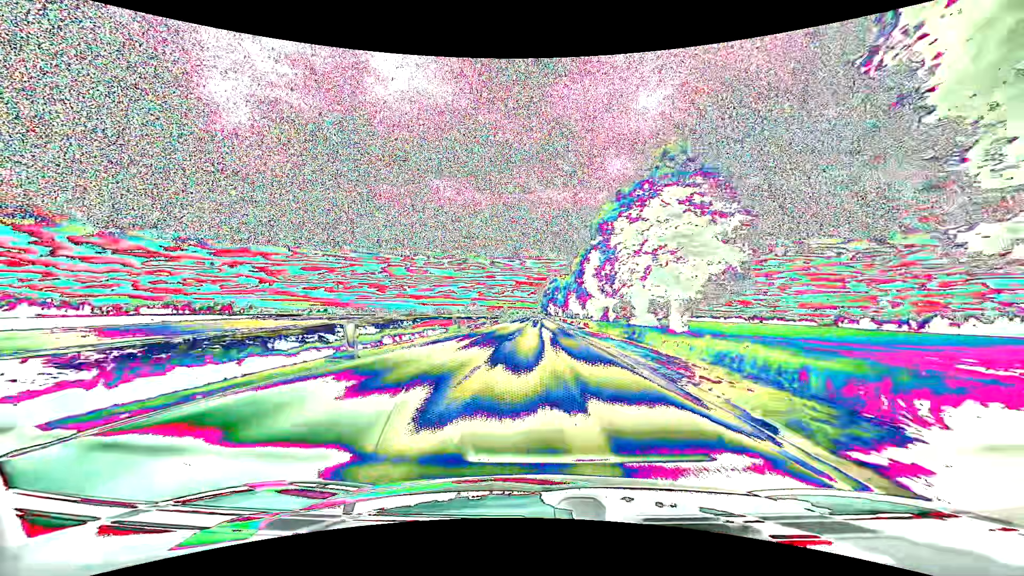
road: unclassified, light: Day
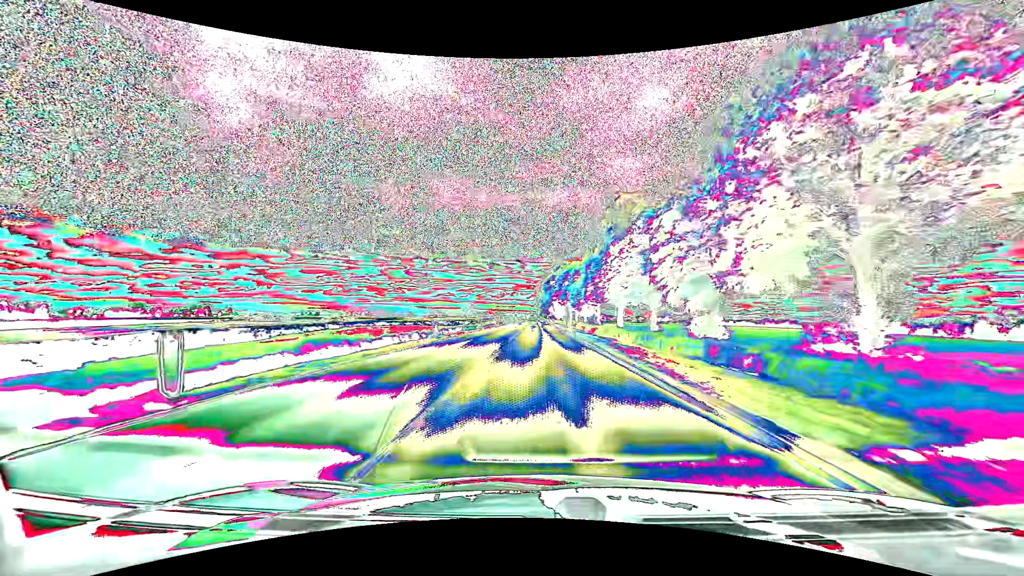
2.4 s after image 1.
(-0.1, +53.6) m; 0°
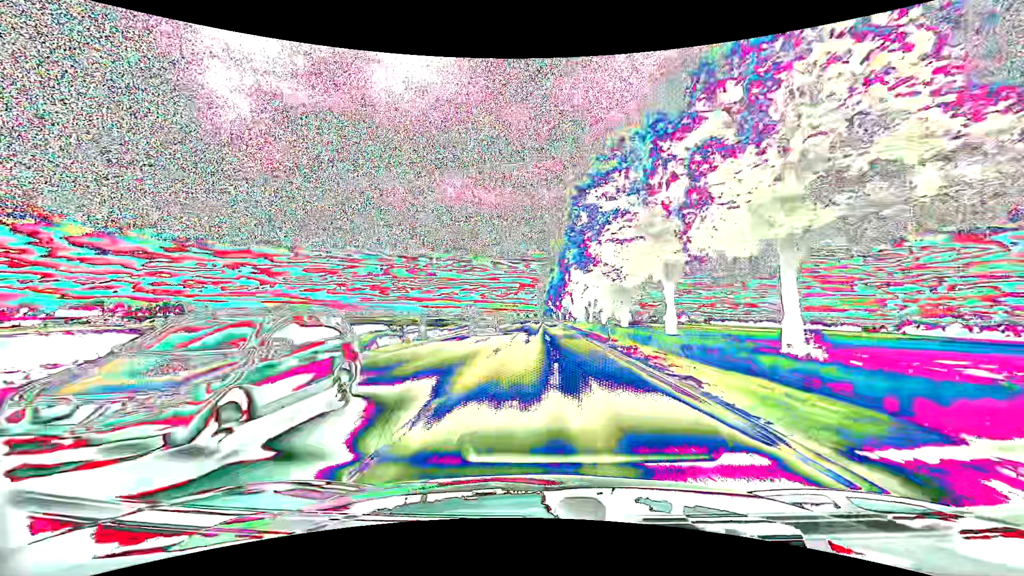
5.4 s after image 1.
(-0.3, +72.0) m; -1°
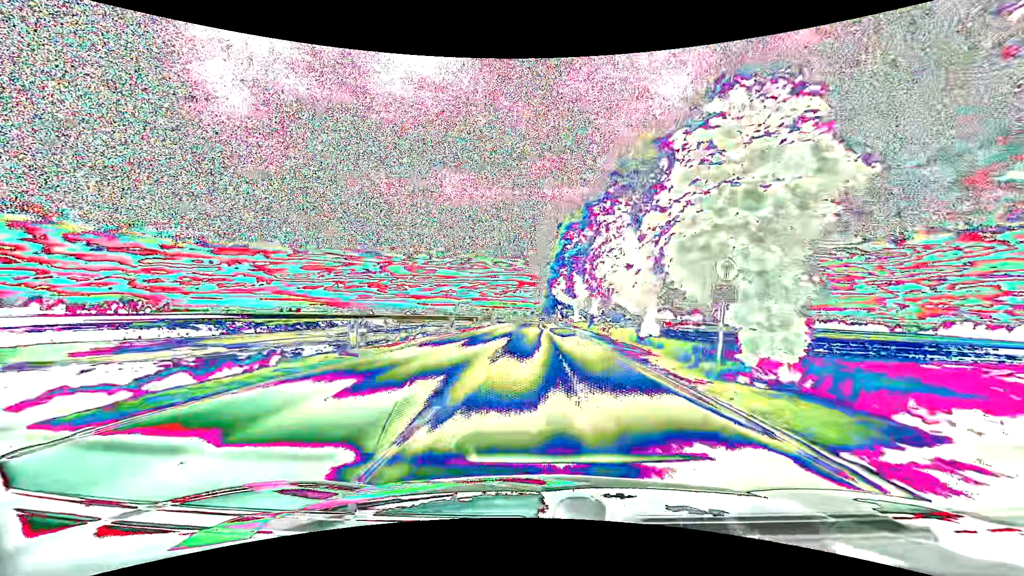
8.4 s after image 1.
(+0.5, +72.3) m; 0°
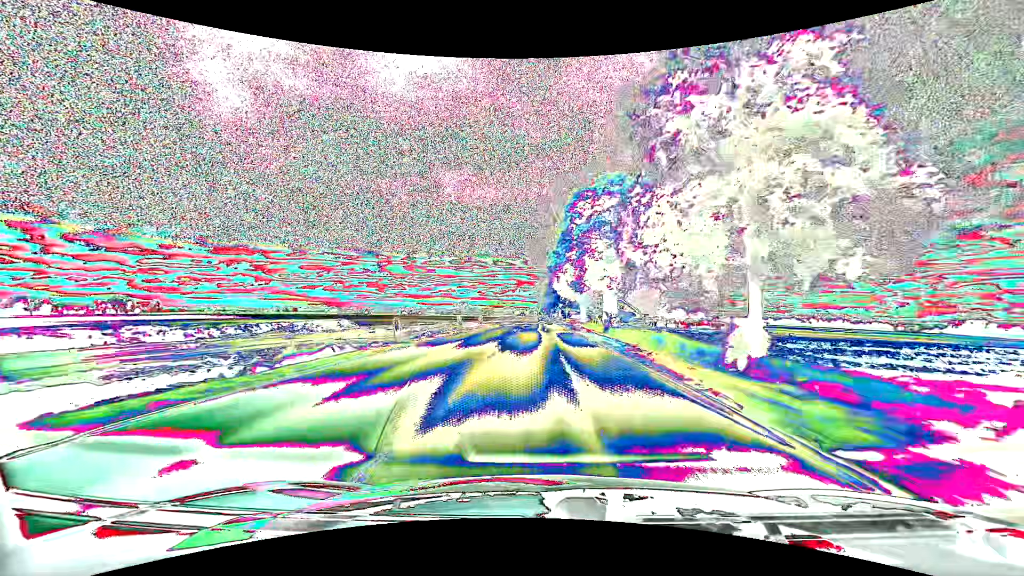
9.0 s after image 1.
(+0.1, +14.1) m; 0°
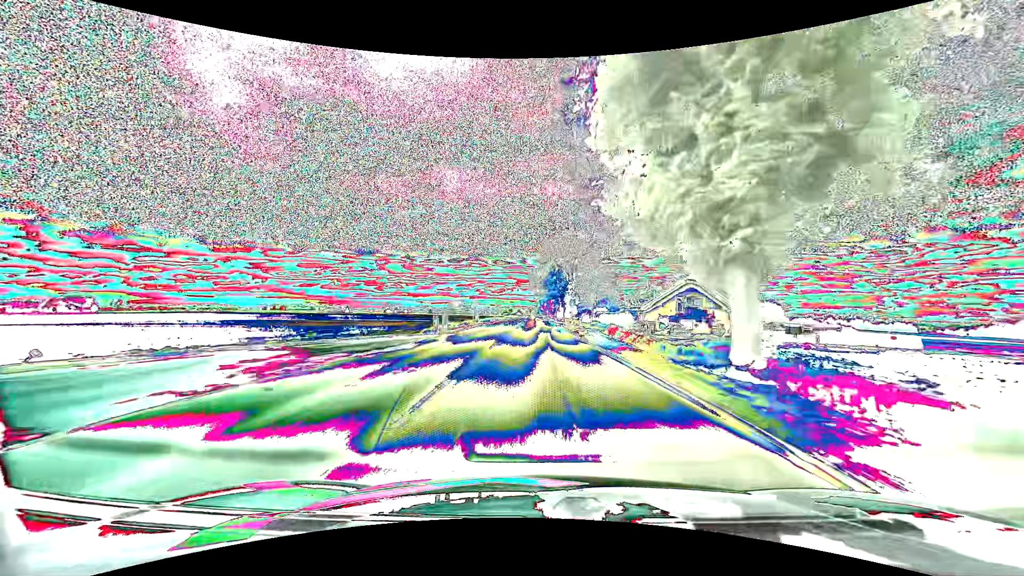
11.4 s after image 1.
(+0.1, +54.9) m; 0°
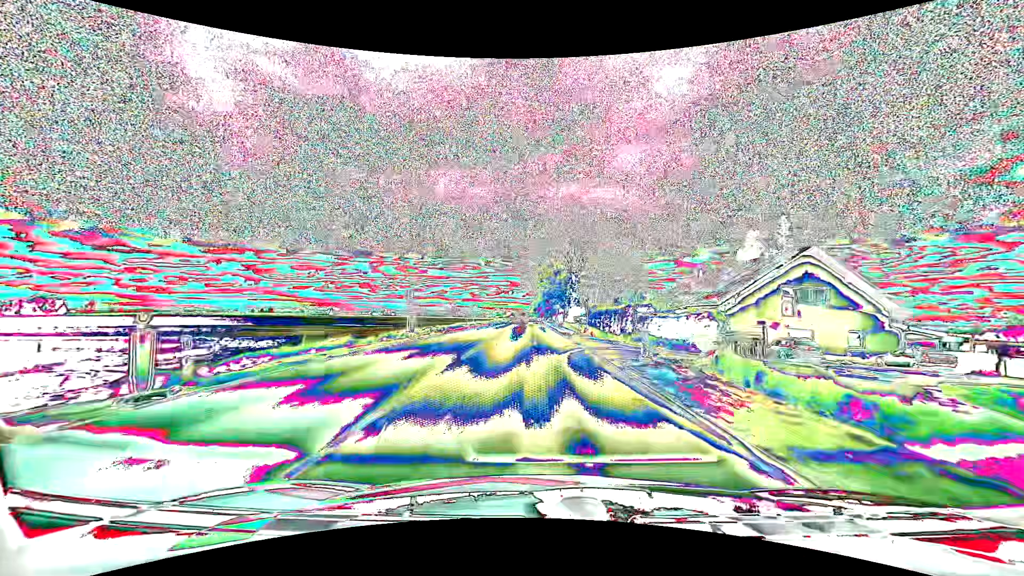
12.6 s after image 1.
(+0.3, +26.8) m; +1°
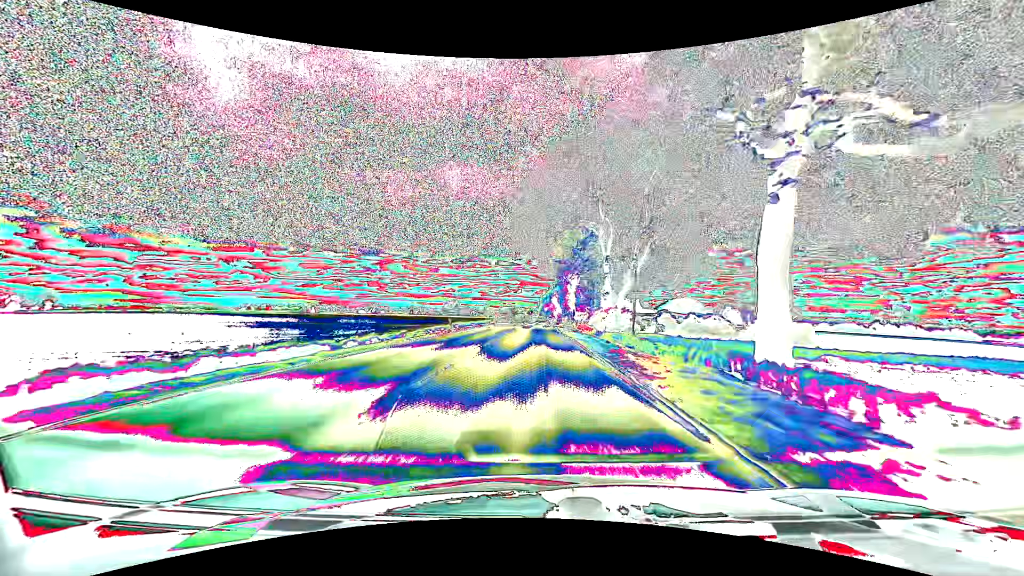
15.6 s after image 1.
(-0.8, +65.3) m; -1°
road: primary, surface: asphalt
(0, +10) (0, +20) (0, +30) (0, +40) (0, +50) (0, +60) (0, +70) (0, +80) (0, +90) (0, +100) m
